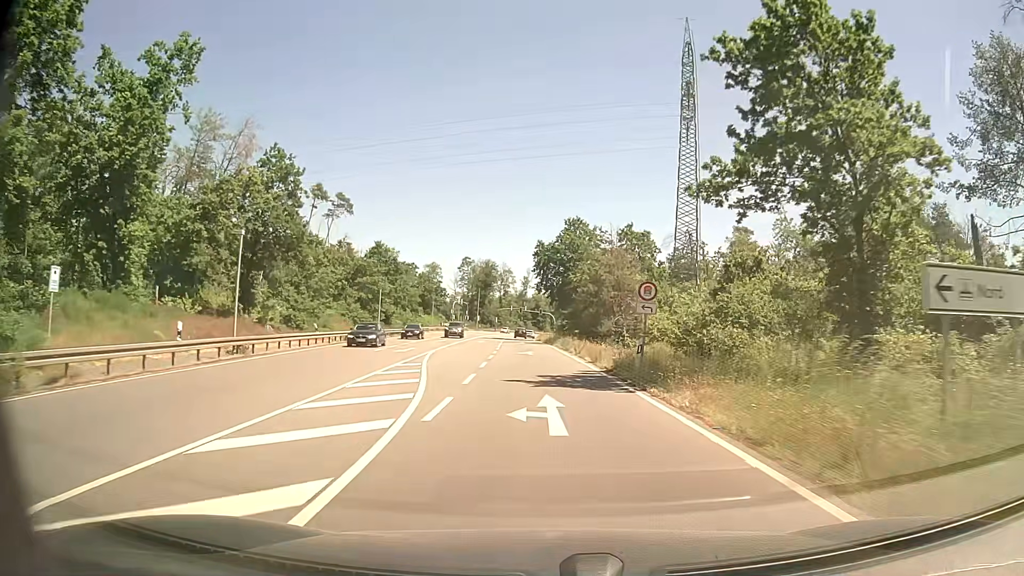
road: primary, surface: asphalt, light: Day
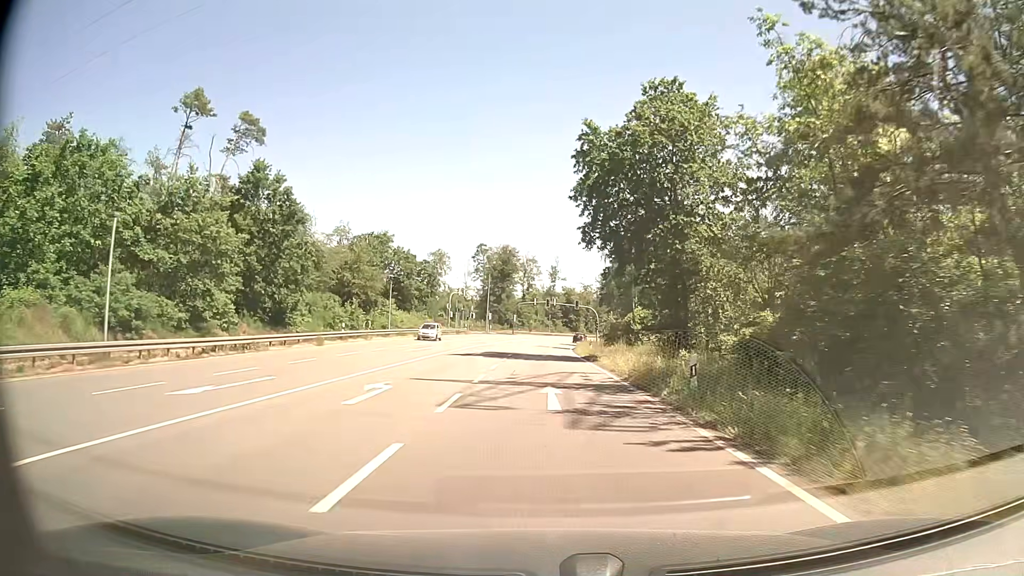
(-1.4, +46.8) m; -3°
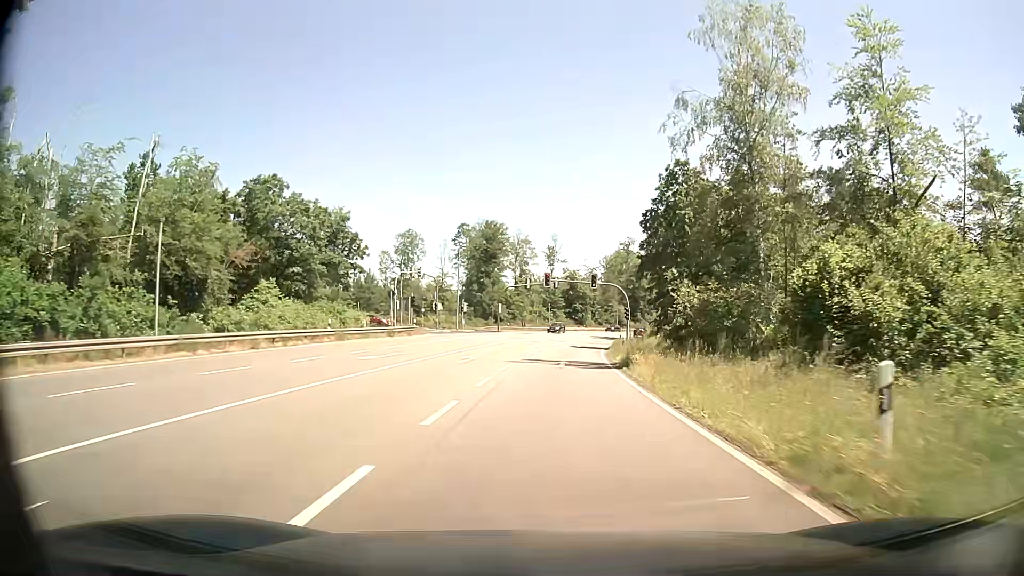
(0.0, +37.6) m; 0°
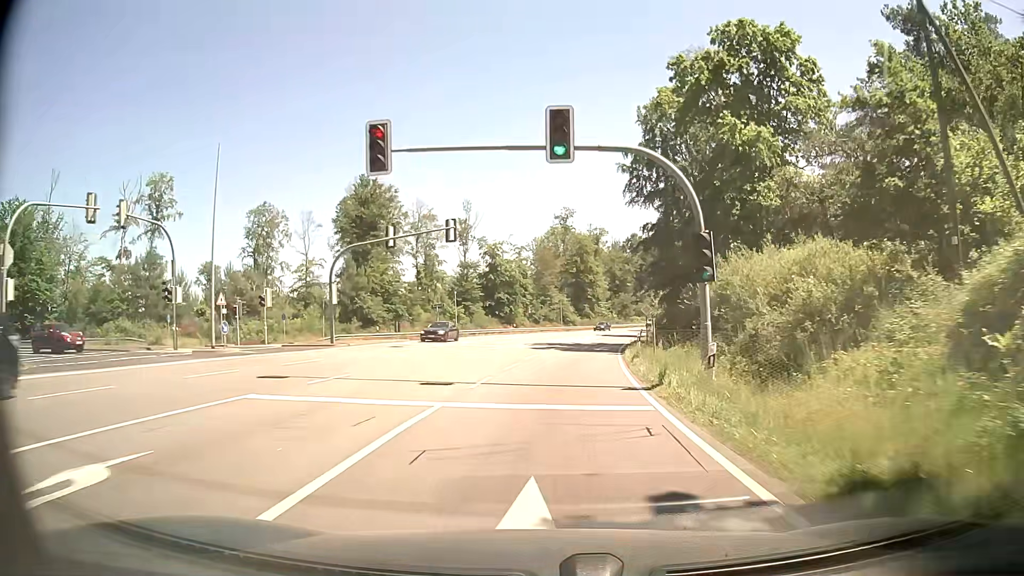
(+2.3, +47.6) m; +6°
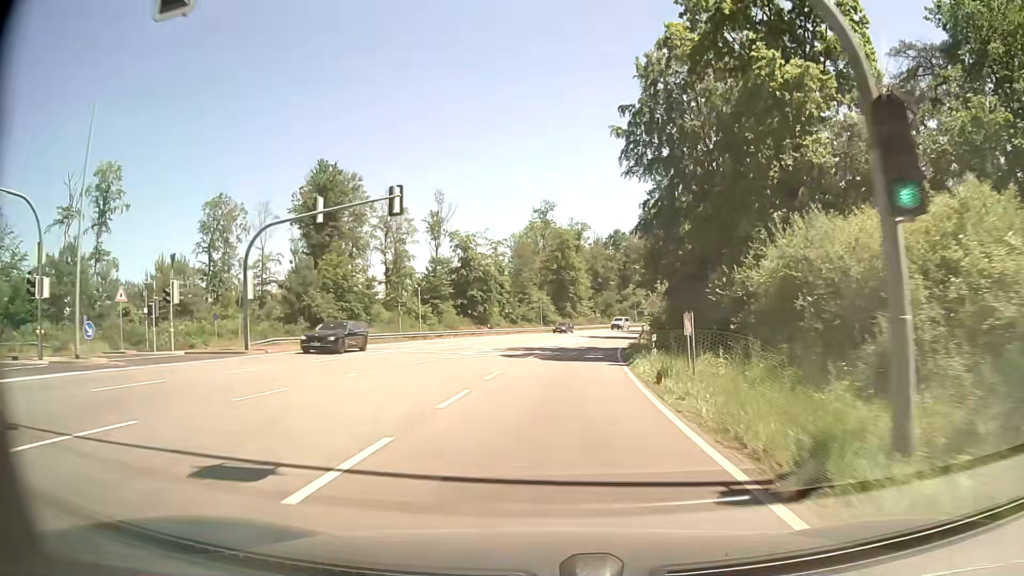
(+0.2, +9.6) m; +2°
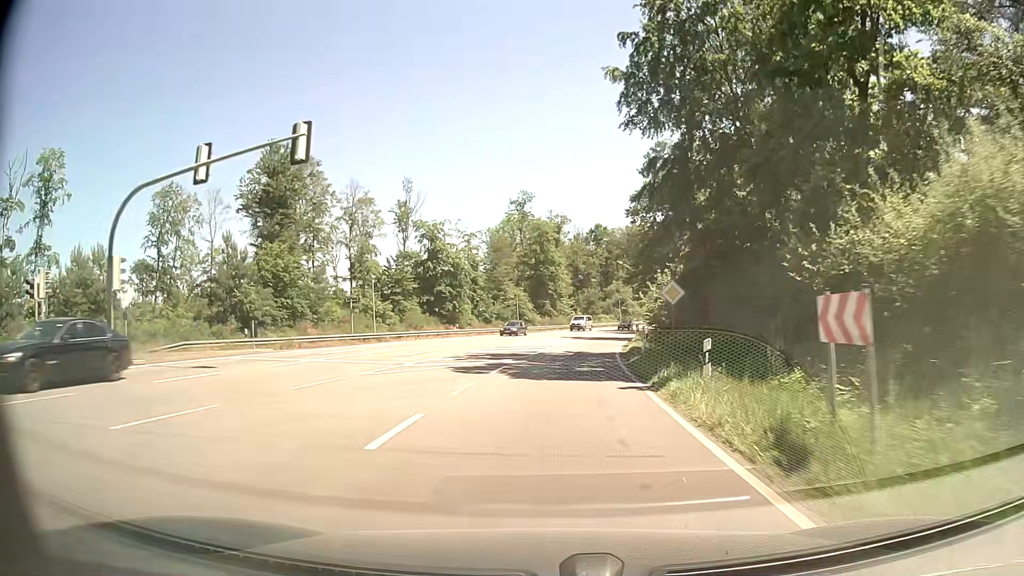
(+0.2, +9.6) m; +2°
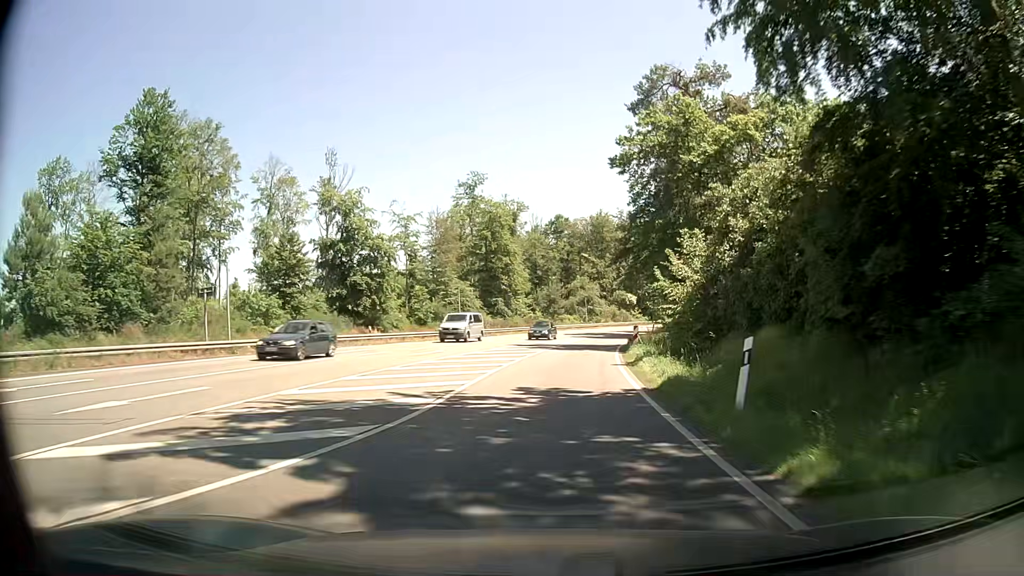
(+0.6, +19.3) m; +3°
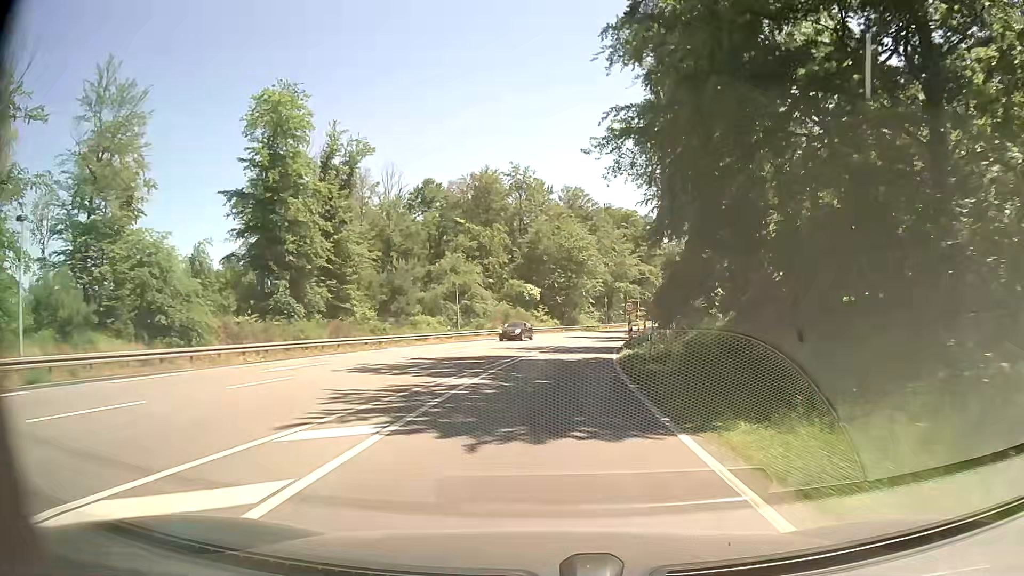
(+4.0, +48.6) m; +9°
(0, +10) (+1, +20) (+2, +30) (+3, +40) (+4, +50) (+6, +60) (+8, +69) (+11, +79) (+13, +89) (+16, +98) m
